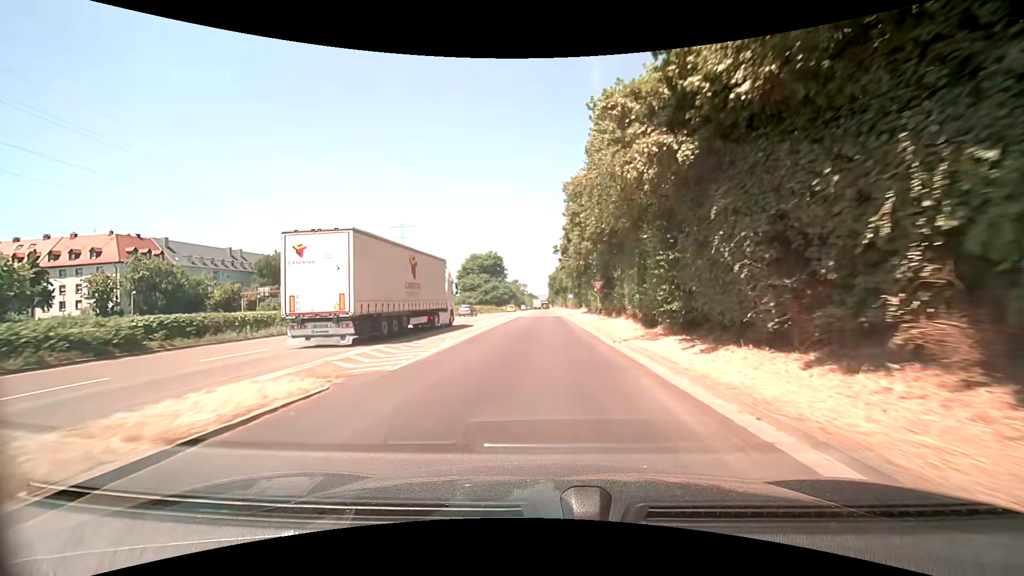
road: trunk_link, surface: asphalt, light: Day
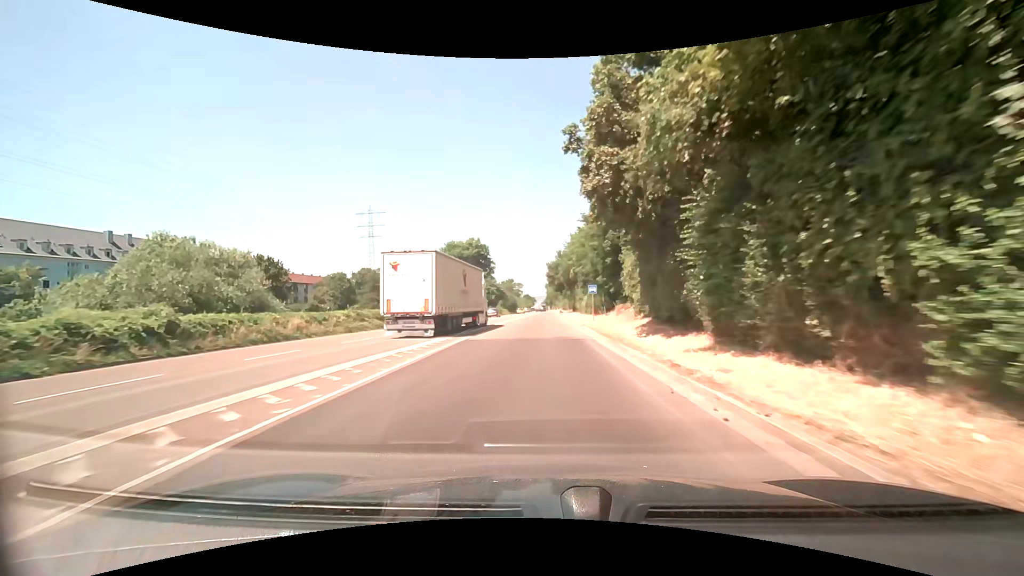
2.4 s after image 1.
(-0.1, +36.6) m; 0°
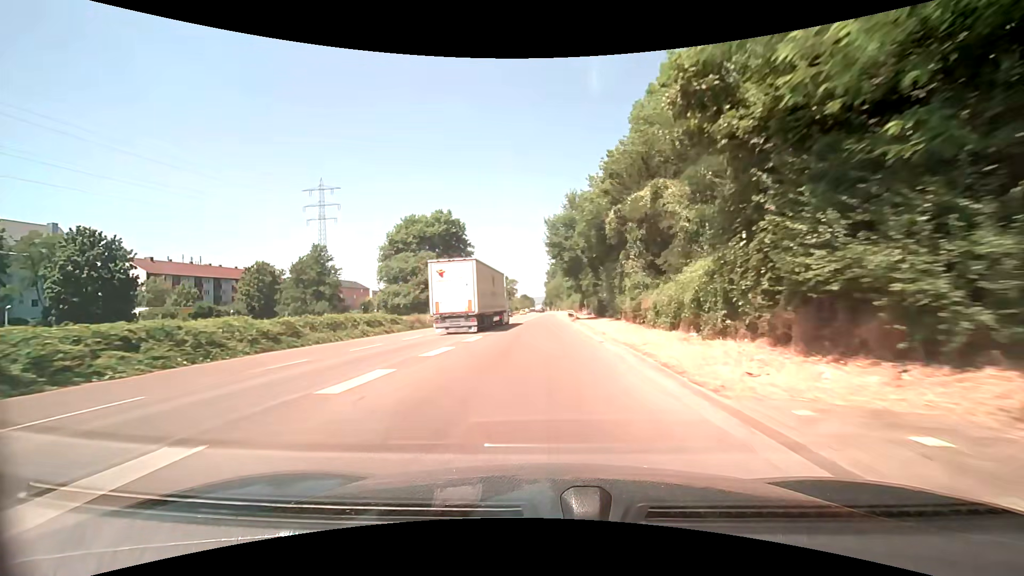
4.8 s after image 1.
(+0.2, +38.7) m; +1°
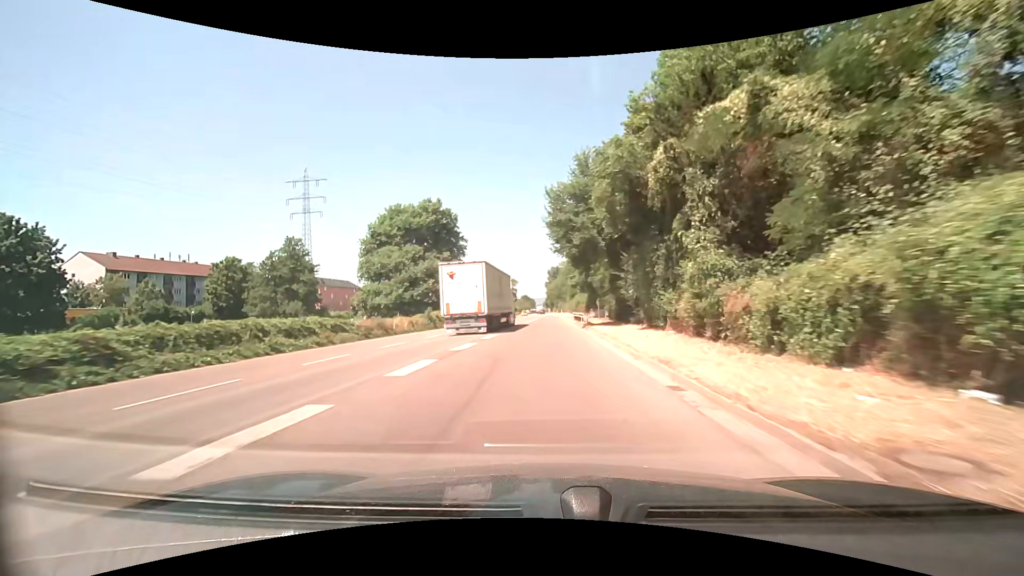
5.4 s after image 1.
(0.0, +10.0) m; 0°
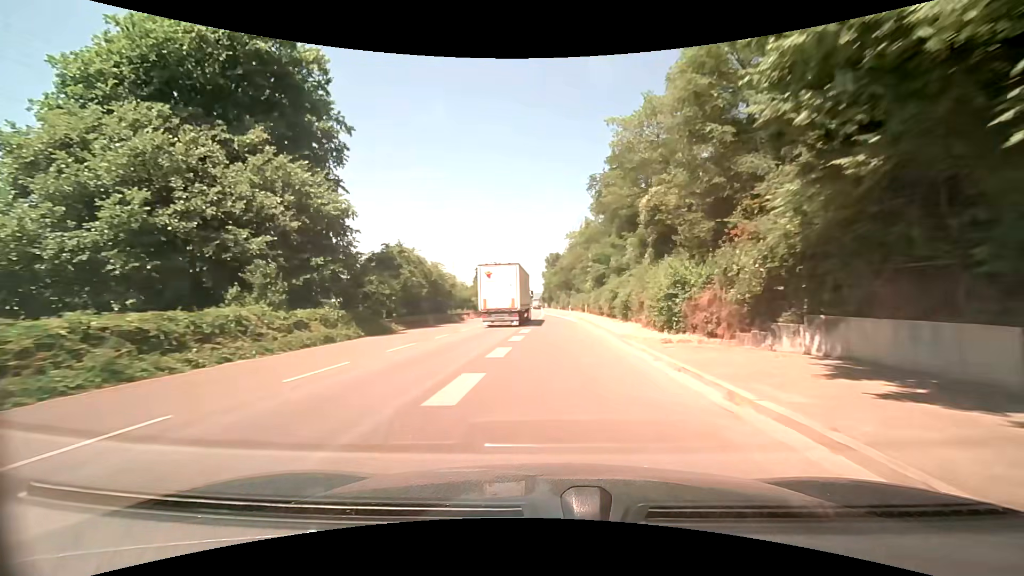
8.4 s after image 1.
(-0.2, +52.6) m; 0°
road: trunk
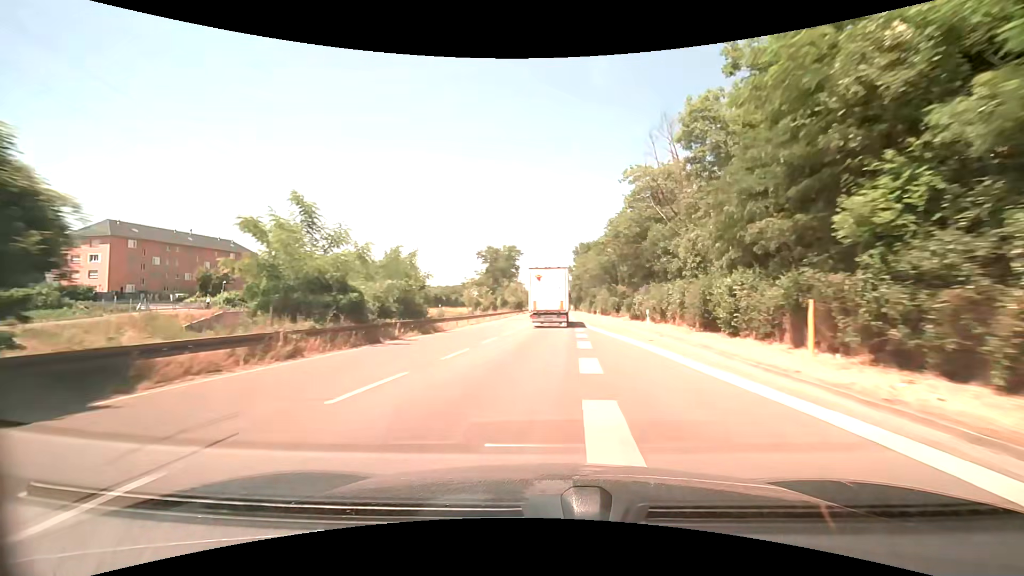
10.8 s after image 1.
(-0.9, +45.2) m; -3°
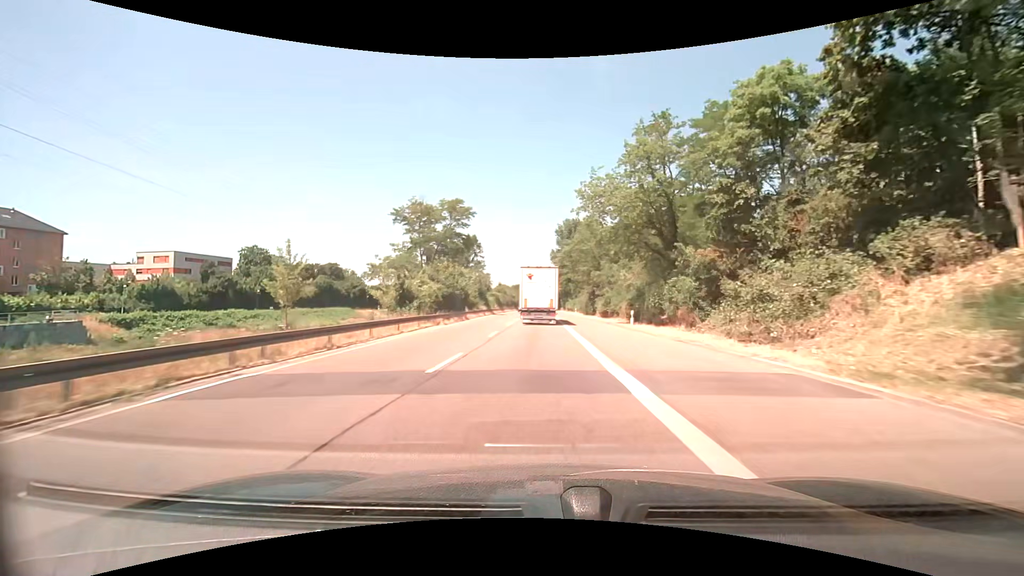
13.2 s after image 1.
(+1.6, +46.9) m; +2°
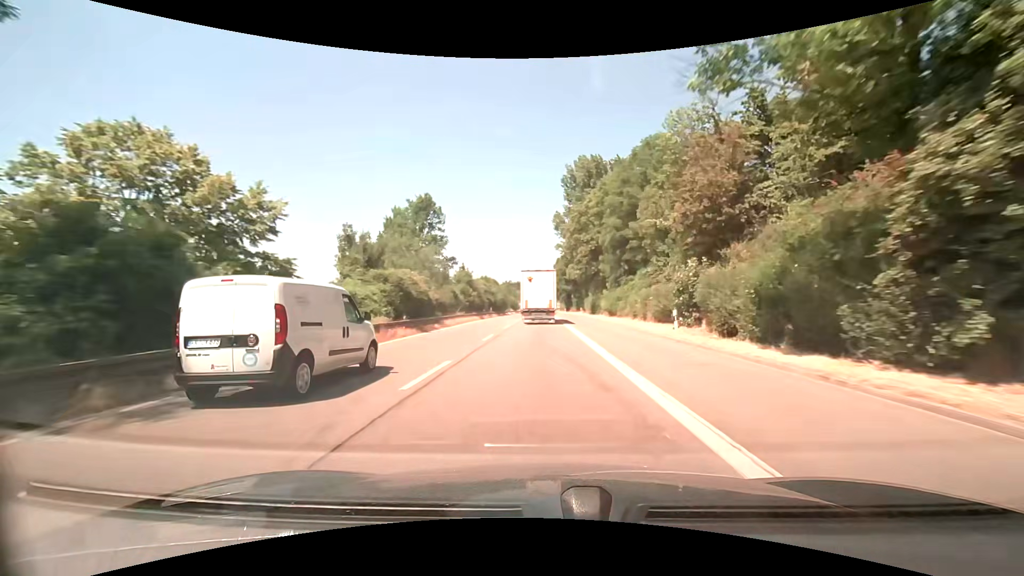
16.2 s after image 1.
(+0.1, +59.4) m; 0°
(0, +10) (0, +20) (0, +30) (0, +40) (0, +50) (0, +60) (0, +70) (0, +80) (0, +90) (0, +100) m
